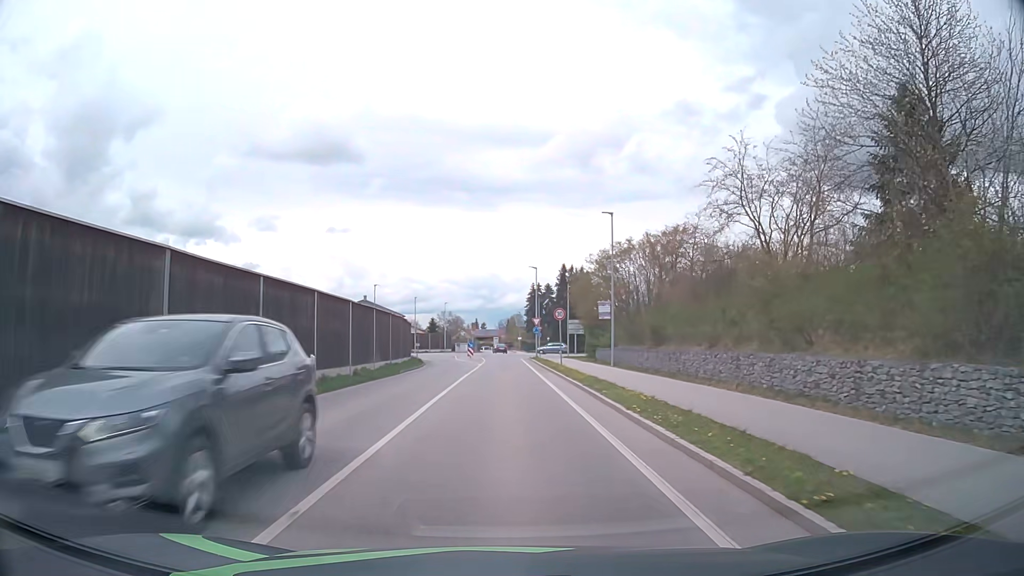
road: secondary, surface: asphalt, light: Day
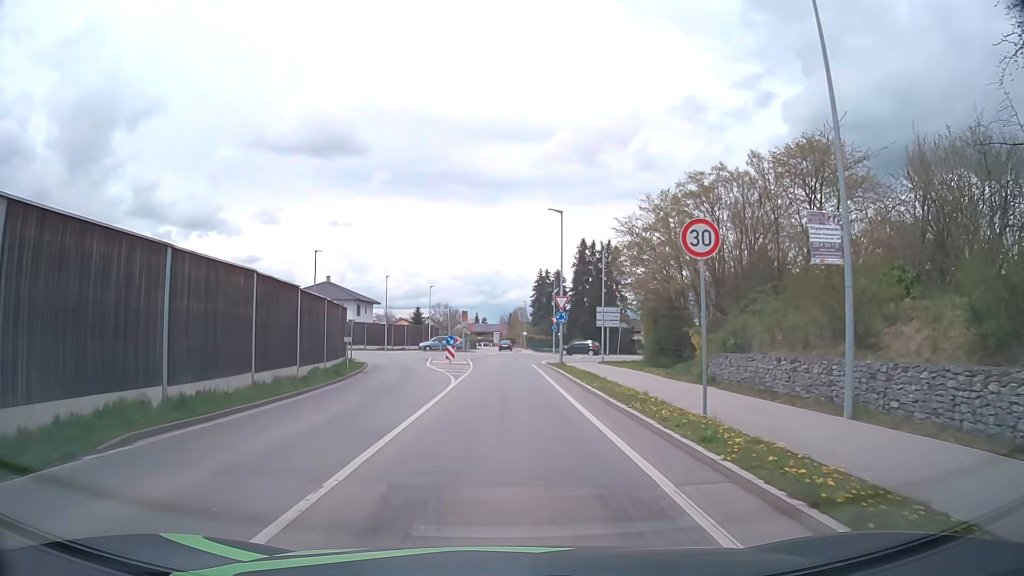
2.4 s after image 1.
(-0.1, +24.7) m; 0°
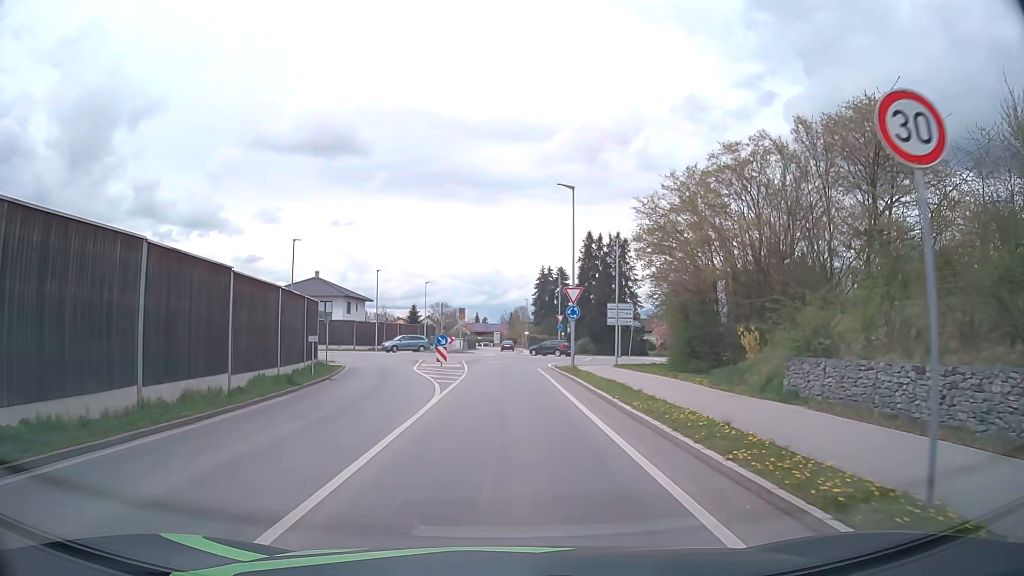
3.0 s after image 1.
(0.0, +5.7) m; 0°
(0, +10) (0, +20) (0, +30) (0, +40) (+1, +50) (0, +60) (0, +70) (0, +80) (0, +90) (0, +100) m
